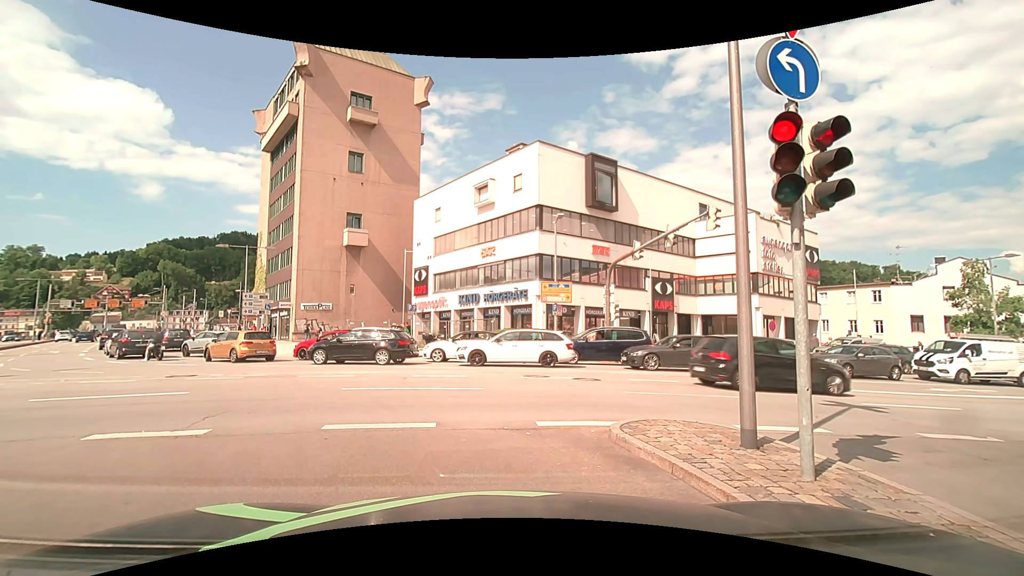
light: Day
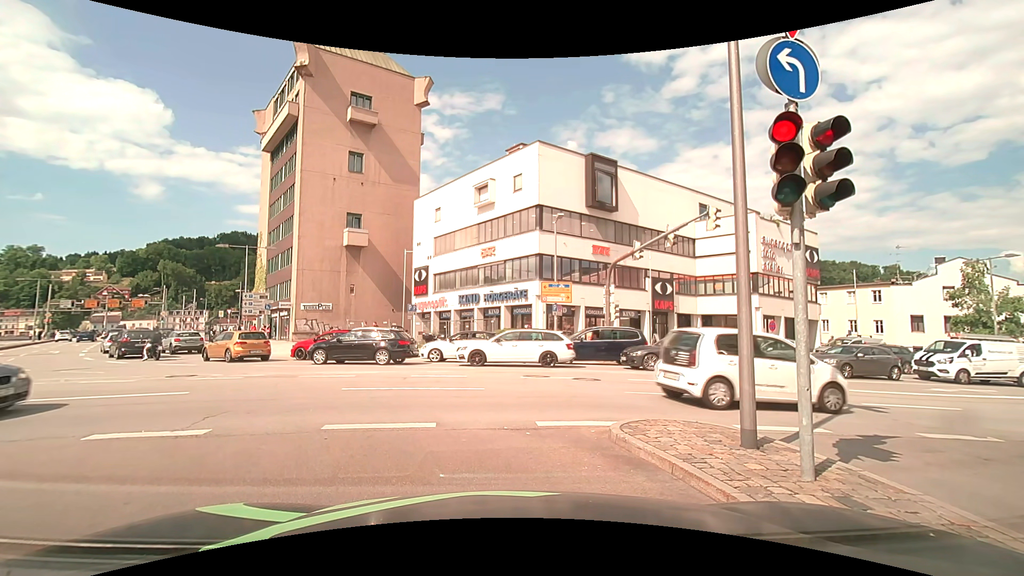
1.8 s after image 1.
(0.0, 0.0) m; 0°
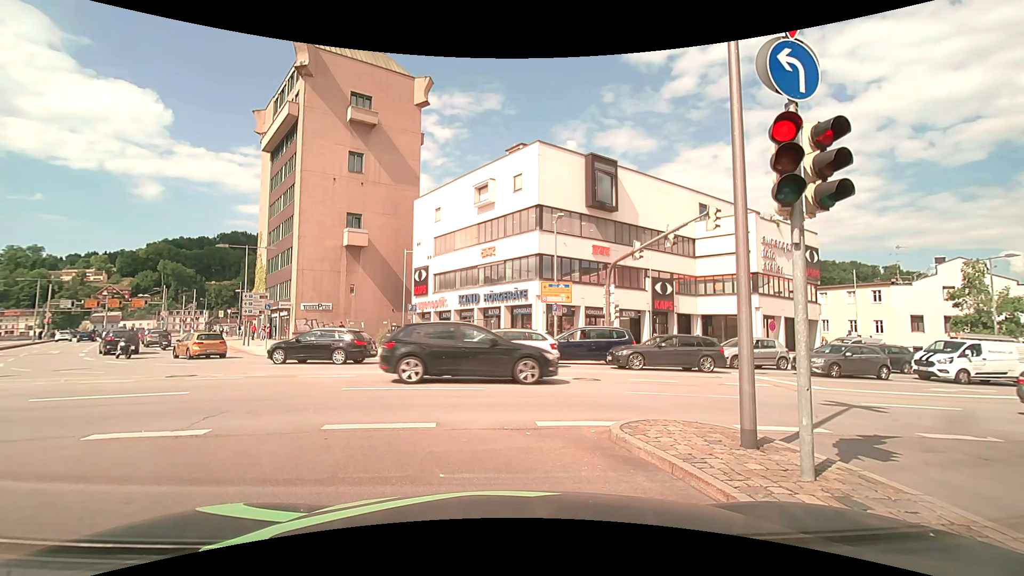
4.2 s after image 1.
(0.0, 0.0) m; 0°
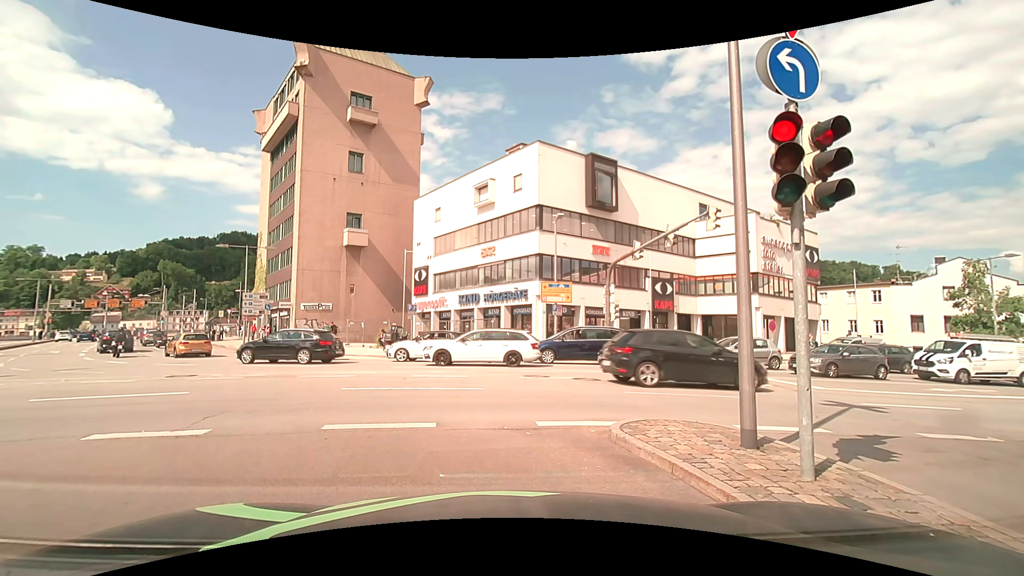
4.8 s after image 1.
(0.0, 0.0) m; 0°
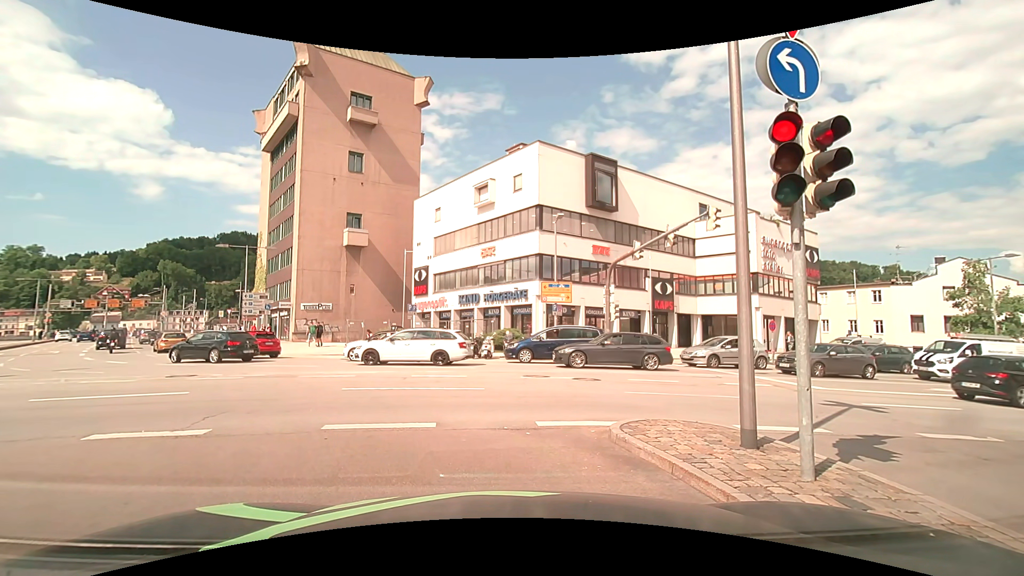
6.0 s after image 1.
(0.0, 0.0) m; 0°
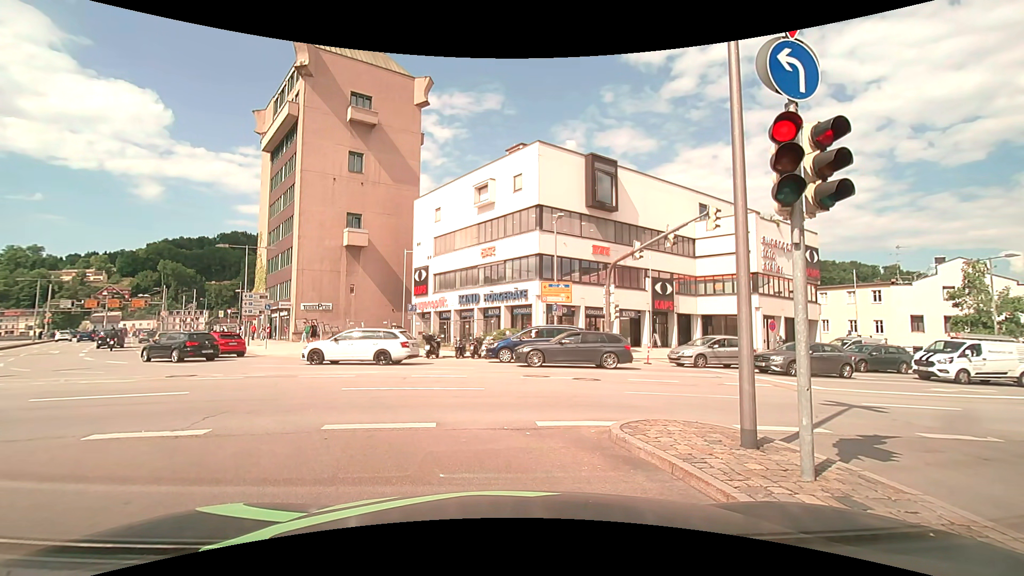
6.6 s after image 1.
(0.0, 0.0) m; 0°
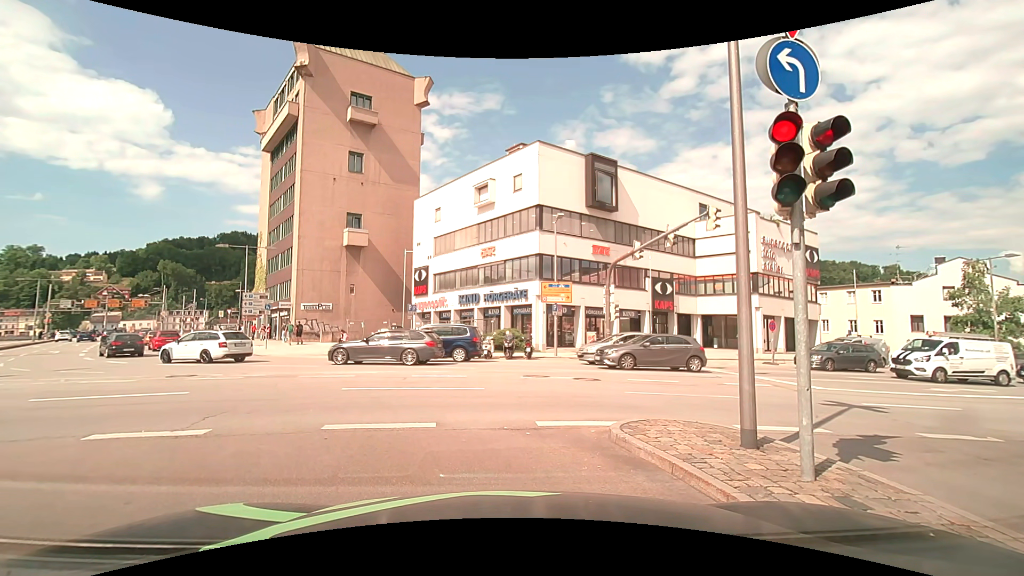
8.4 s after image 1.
(0.0, 0.0) m; 0°
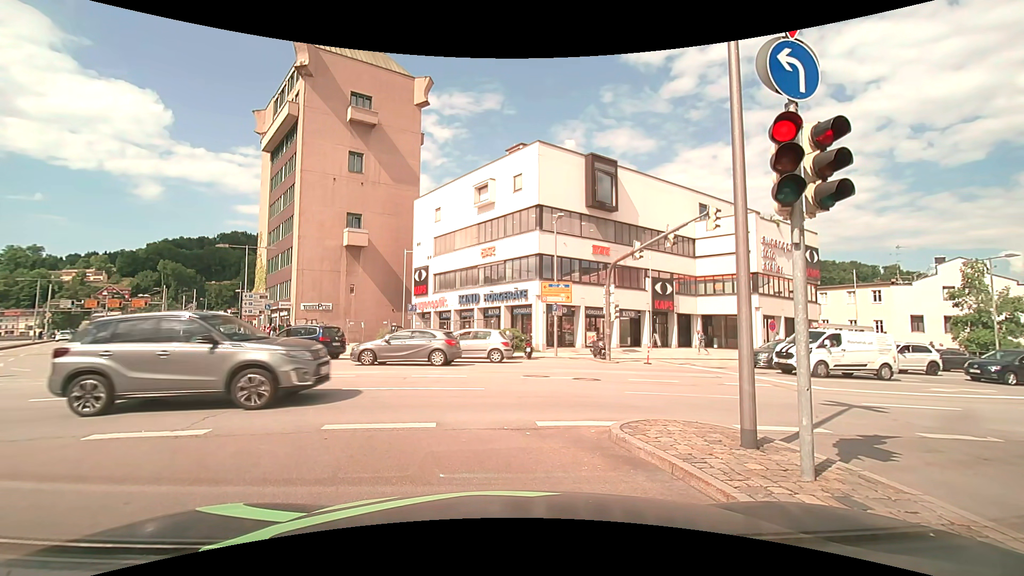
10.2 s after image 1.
(0.0, 0.0) m; 0°
